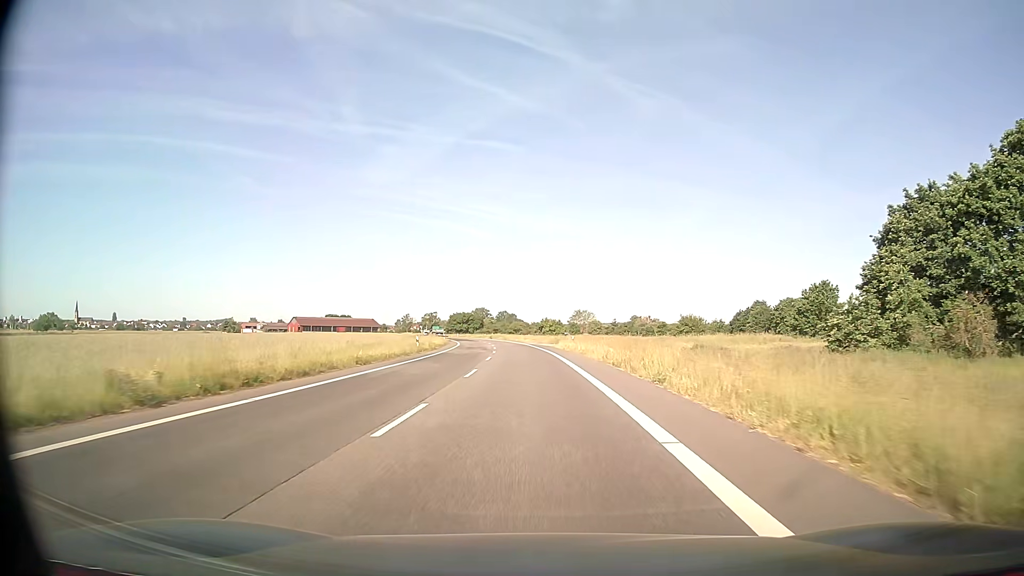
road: secondary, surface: asphalt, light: Day
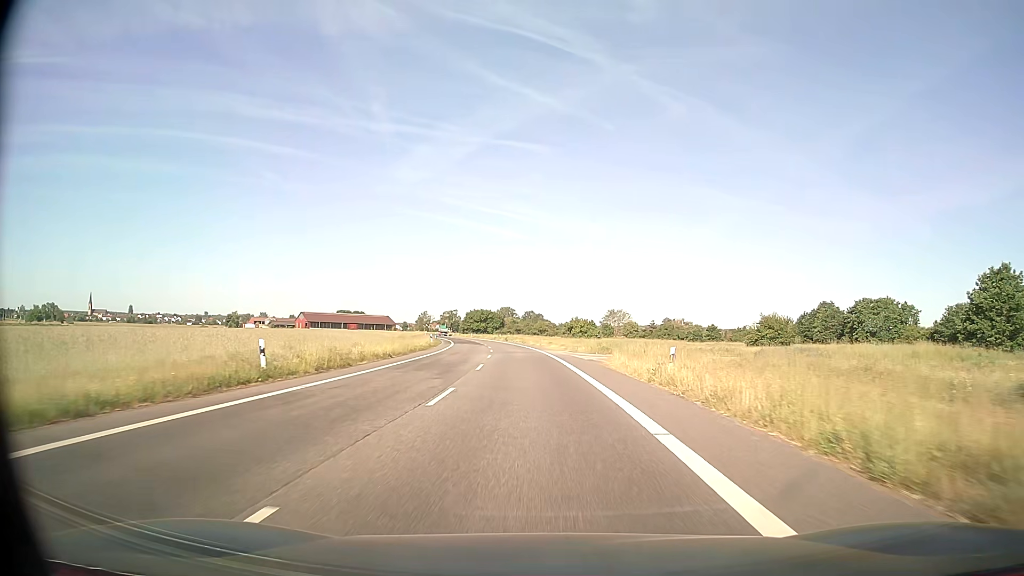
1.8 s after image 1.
(-0.5, +31.6) m; -2°
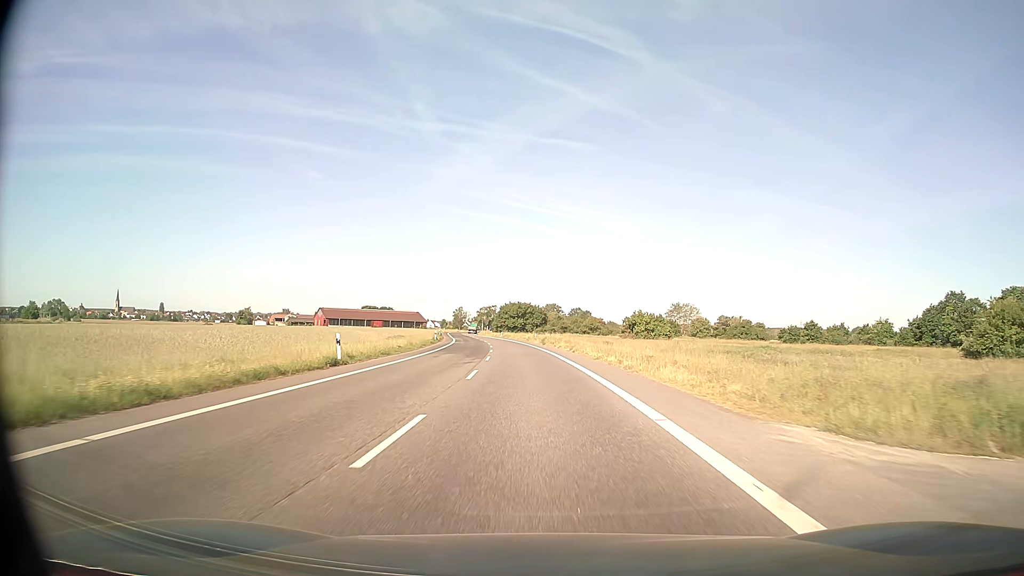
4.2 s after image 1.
(-1.3, +42.1) m; -4°
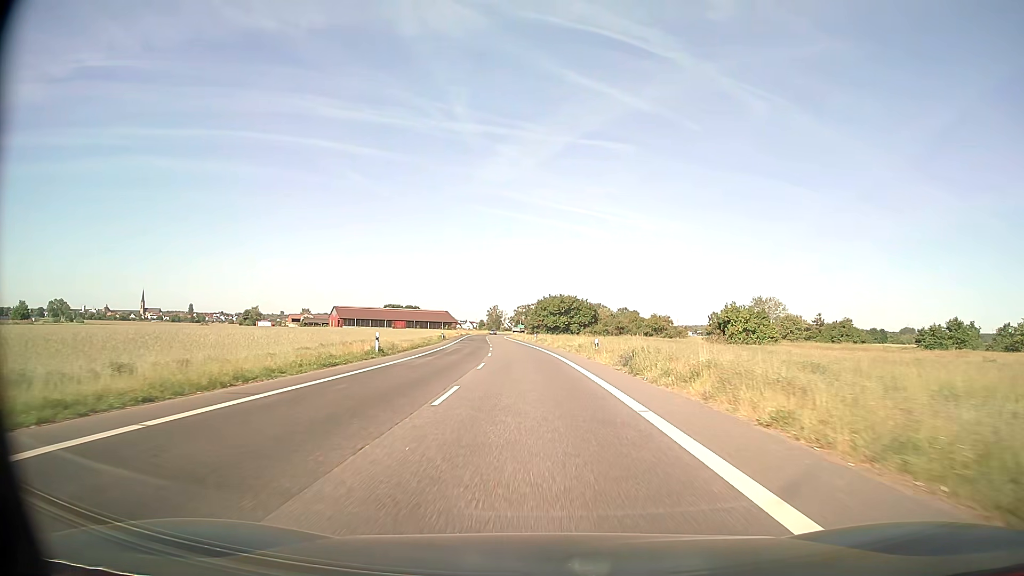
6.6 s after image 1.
(-1.4, +42.1) m; -4°
(0, +10) (0, +20) (-1, +30) (-1, +40) (-2, +50) (-3, +60) (-4, +70) (-4, +80) (-5, +90) (-6, +100) m
